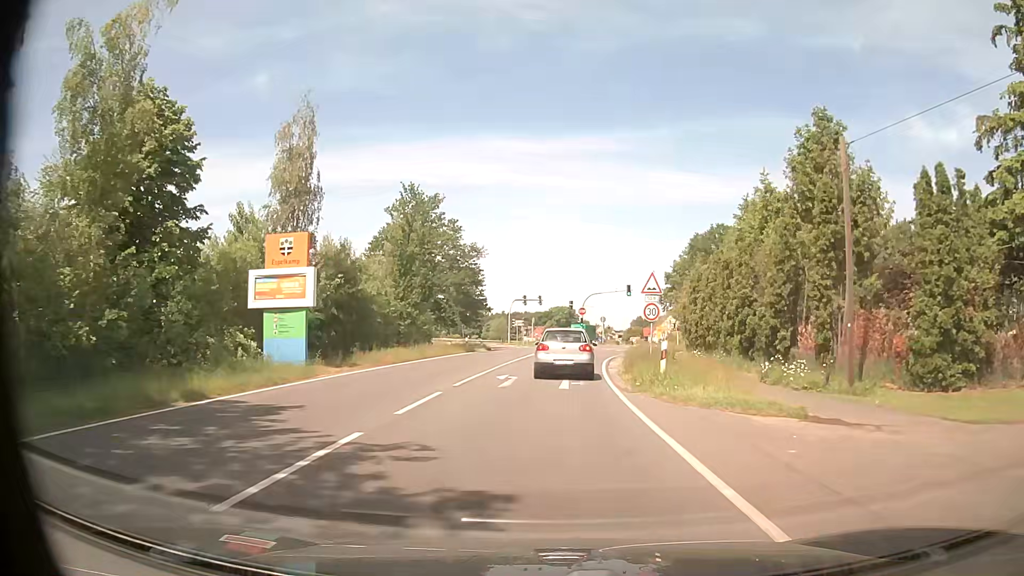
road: tertiary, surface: asphalt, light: Day
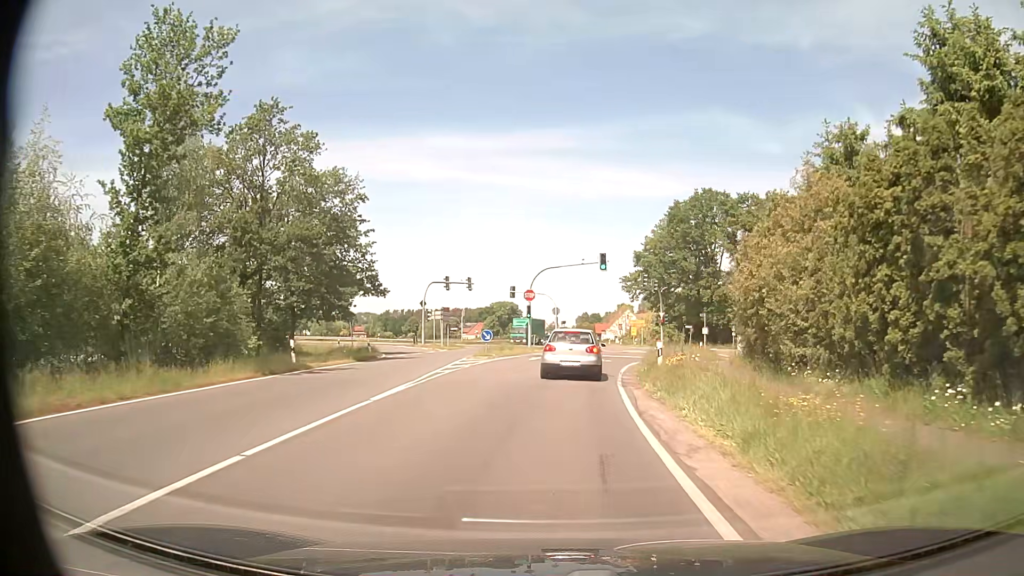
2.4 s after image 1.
(+1.0, +27.5) m; +5°
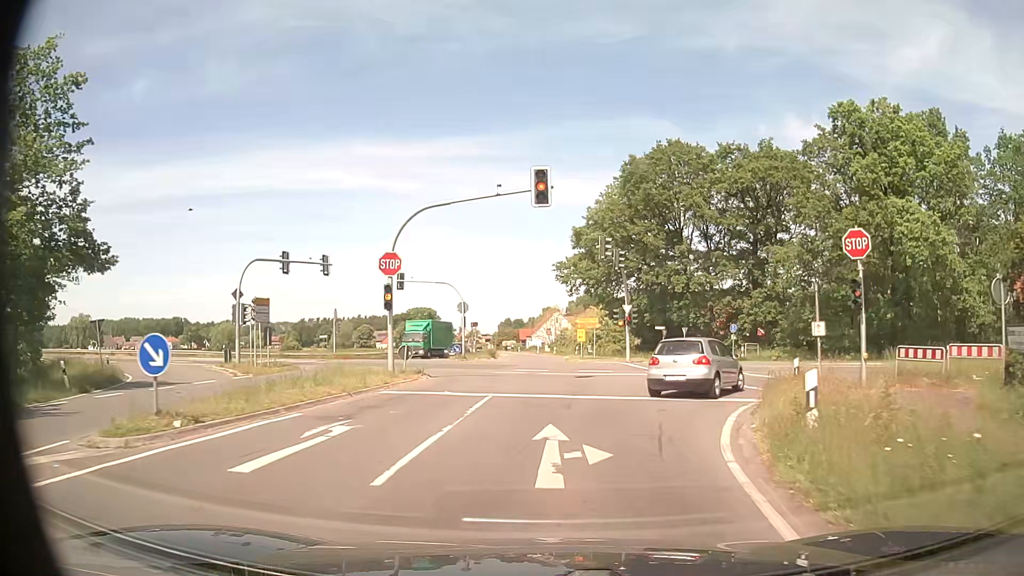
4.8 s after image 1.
(+1.3, +25.6) m; +6°
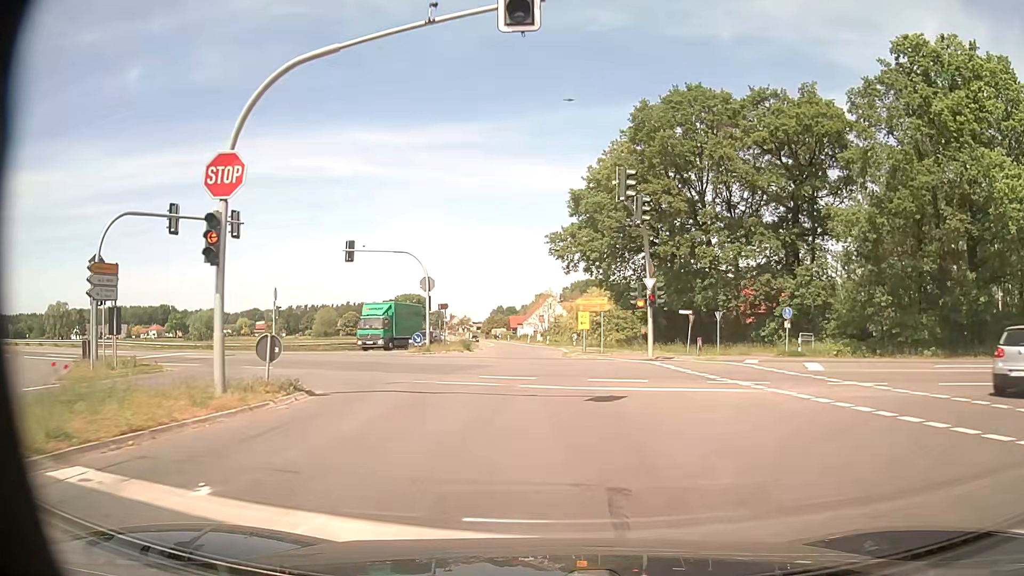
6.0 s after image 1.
(+0.2, +12.8) m; 0°
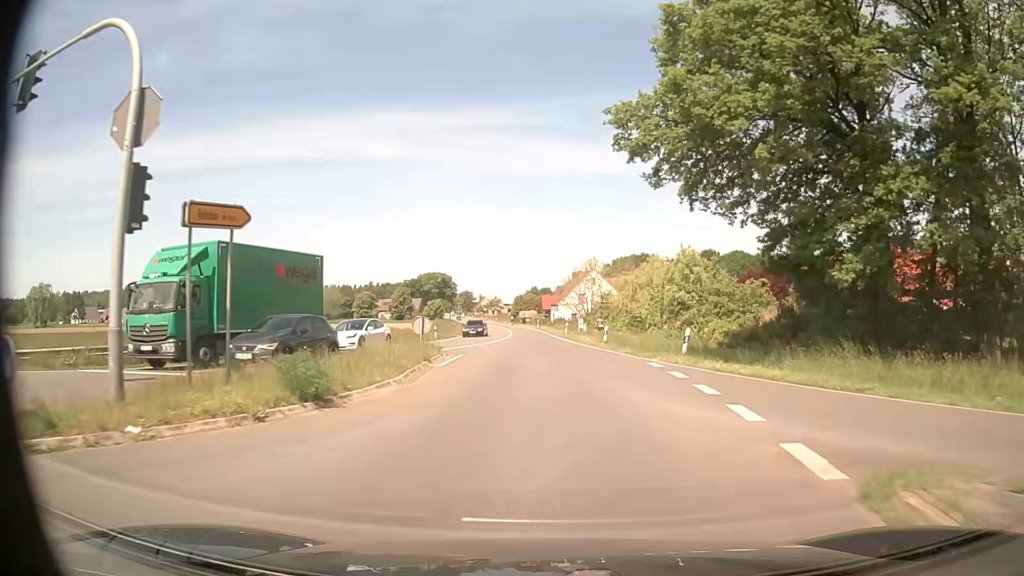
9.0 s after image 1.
(-0.6, +32.7) m; -3°
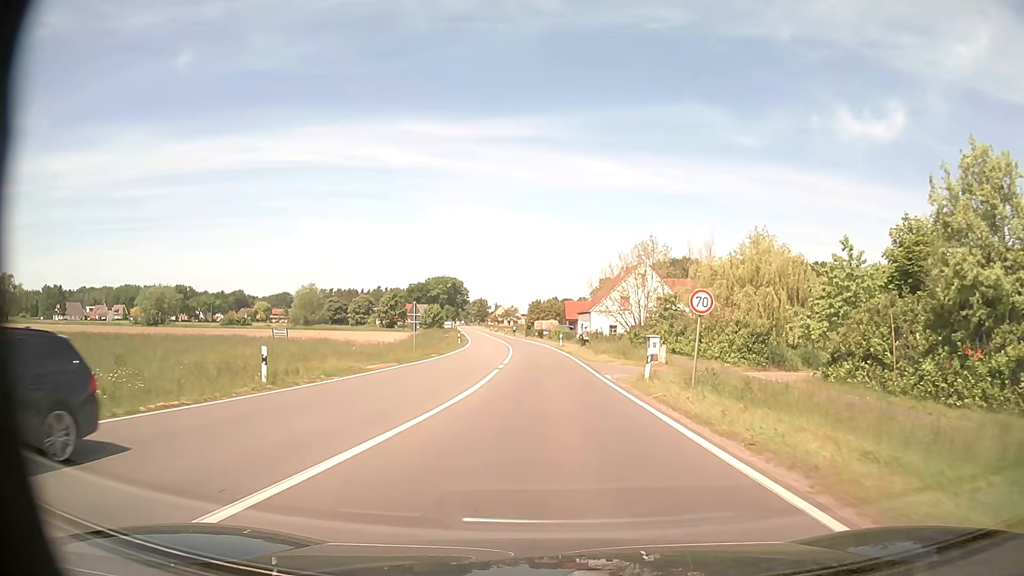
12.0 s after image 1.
(-0.5, +35.0) m; -2°
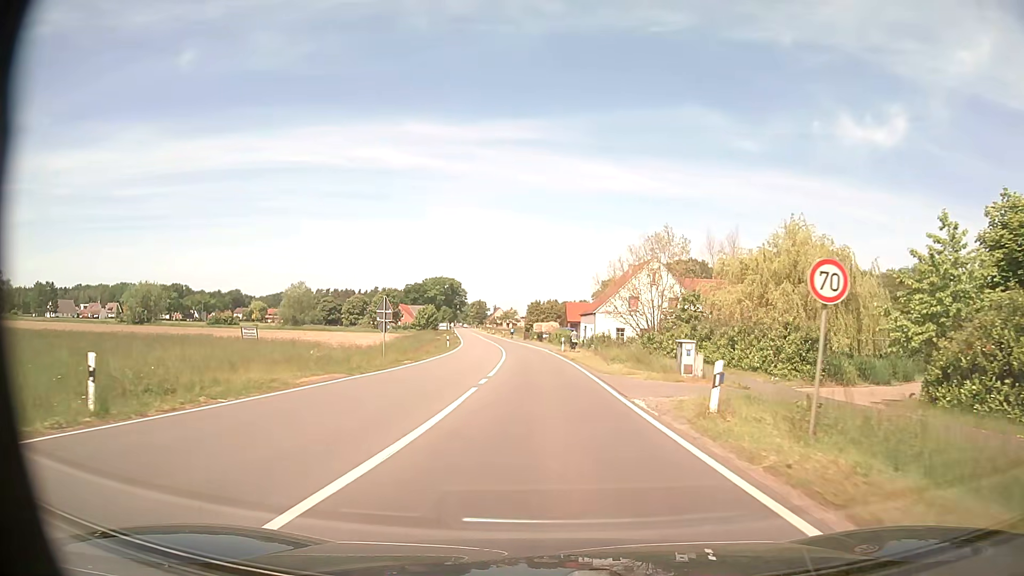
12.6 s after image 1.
(0.0, +7.6) m; 0°
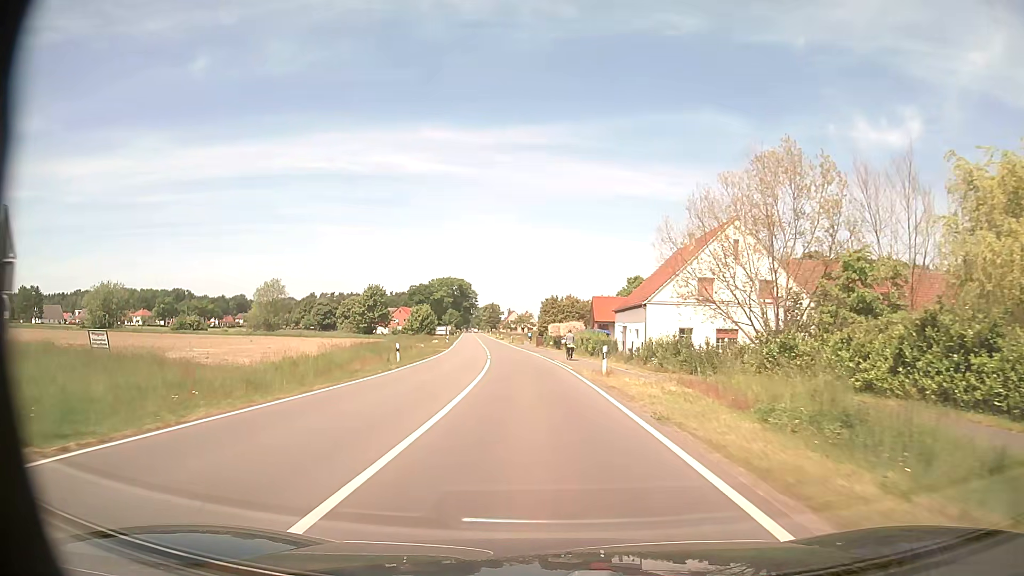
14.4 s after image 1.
(-0.1, +25.8) m; -1°
